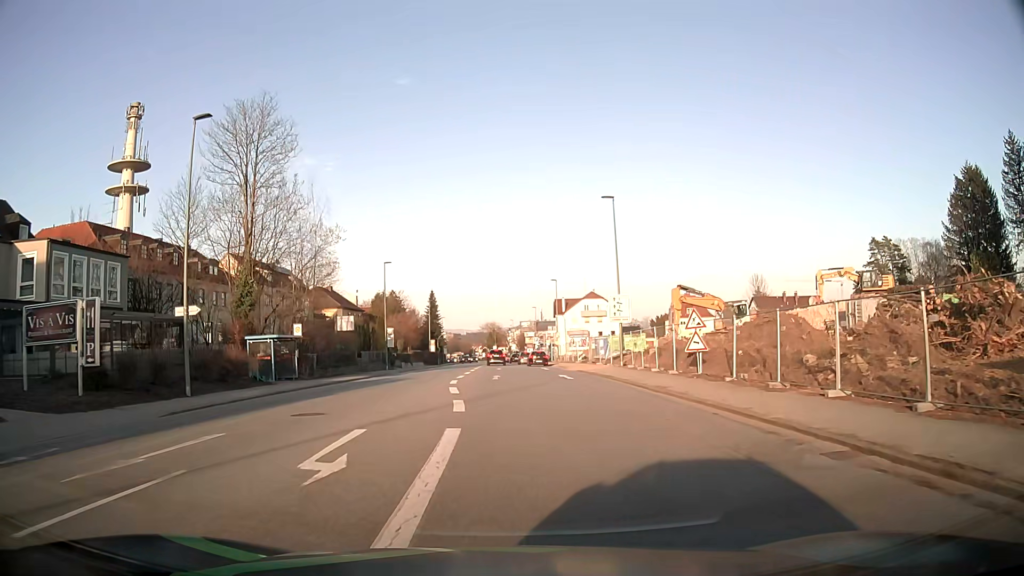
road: tertiary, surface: asphalt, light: Day
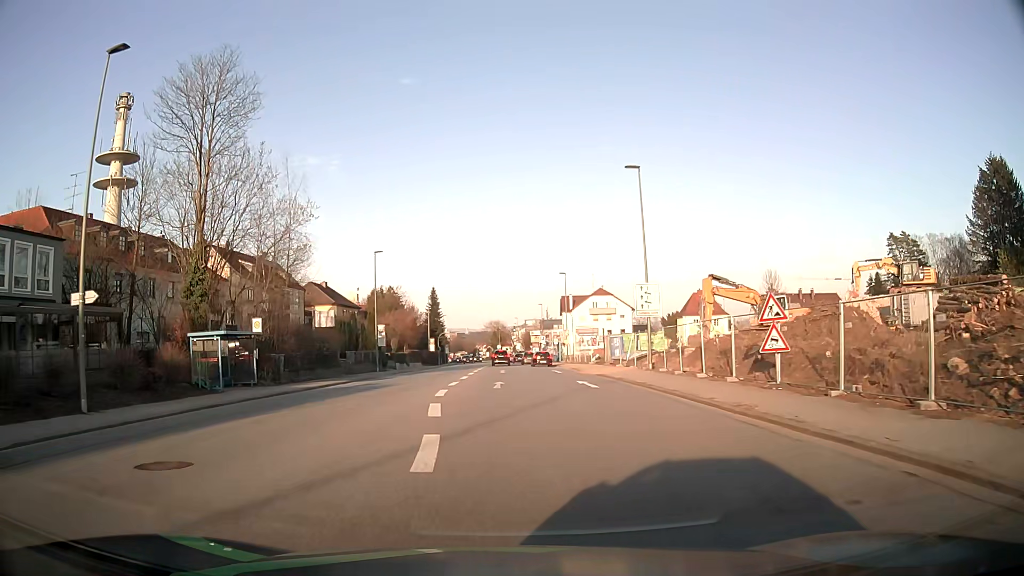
(0.0, +6.9) m; 0°
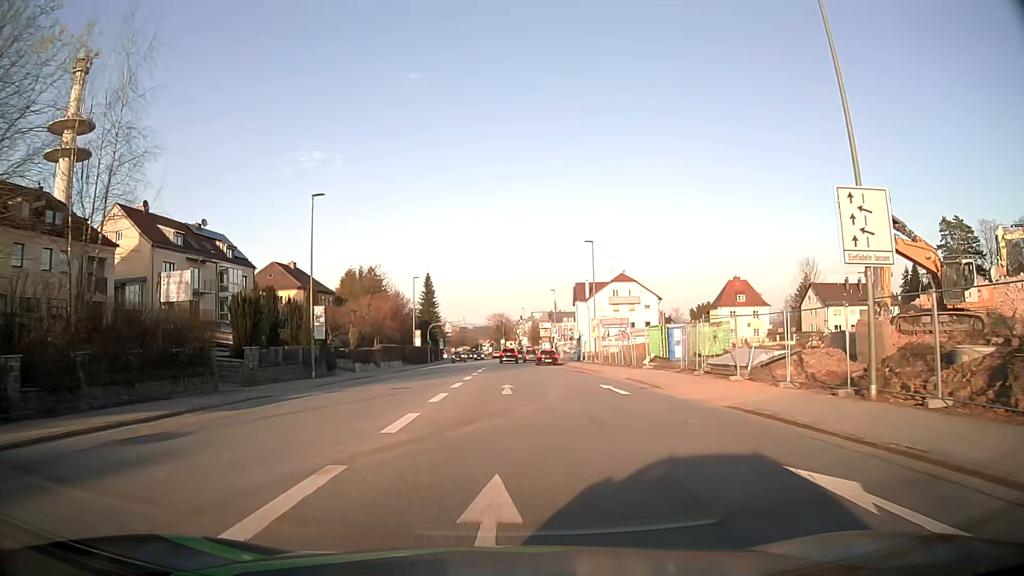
(-0.1, +20.8) m; 0°
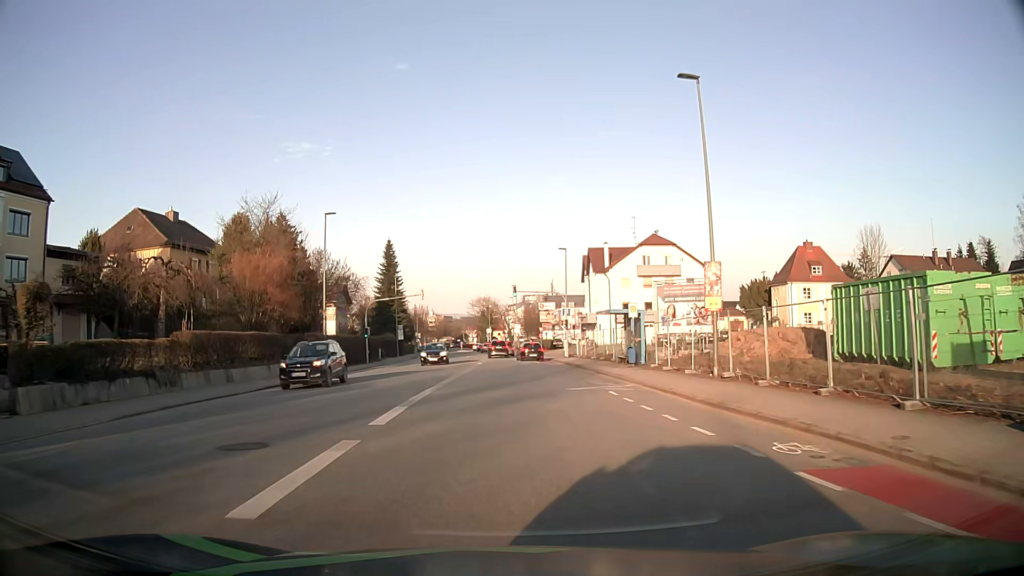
(+0.3, +35.3) m; +1°
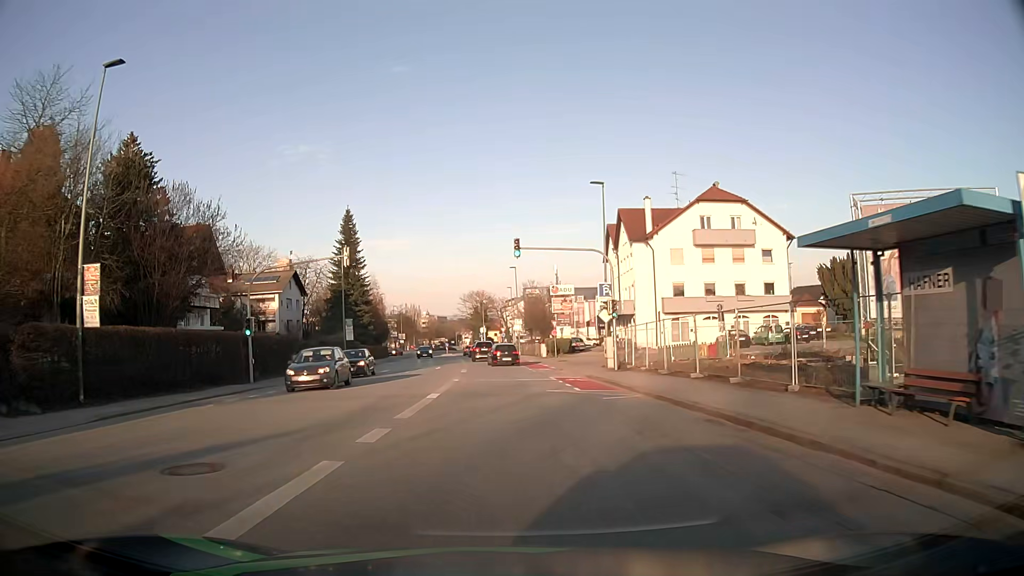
(0.0, +27.0) m; 0°
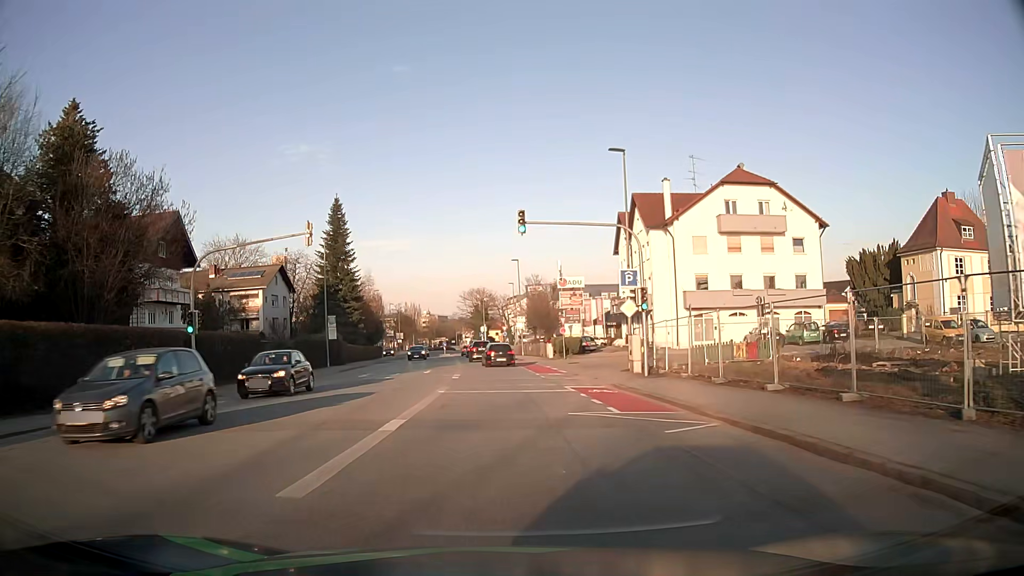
(0.0, +6.5) m; 0°
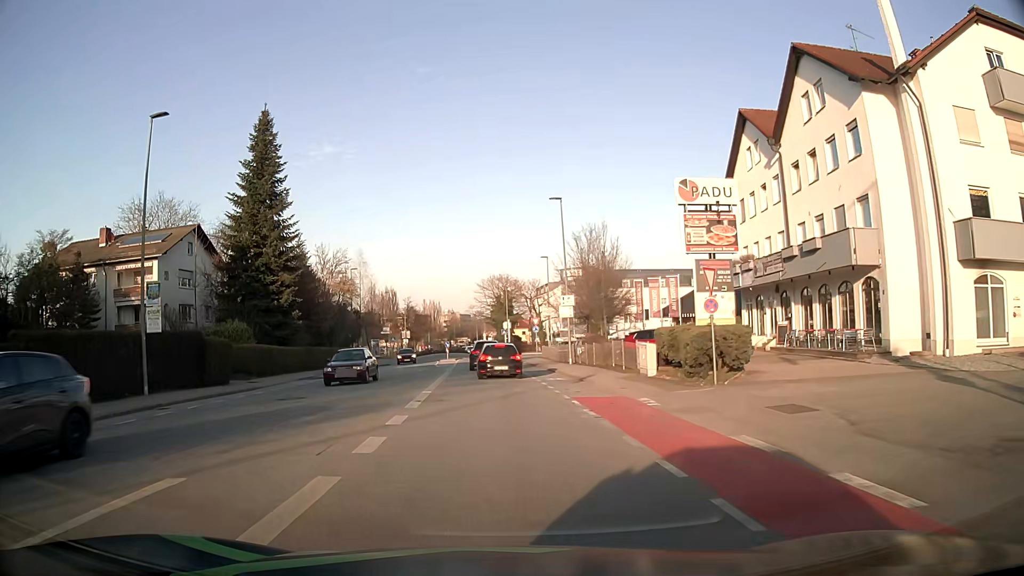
(-0.4, +30.9) m; -2°
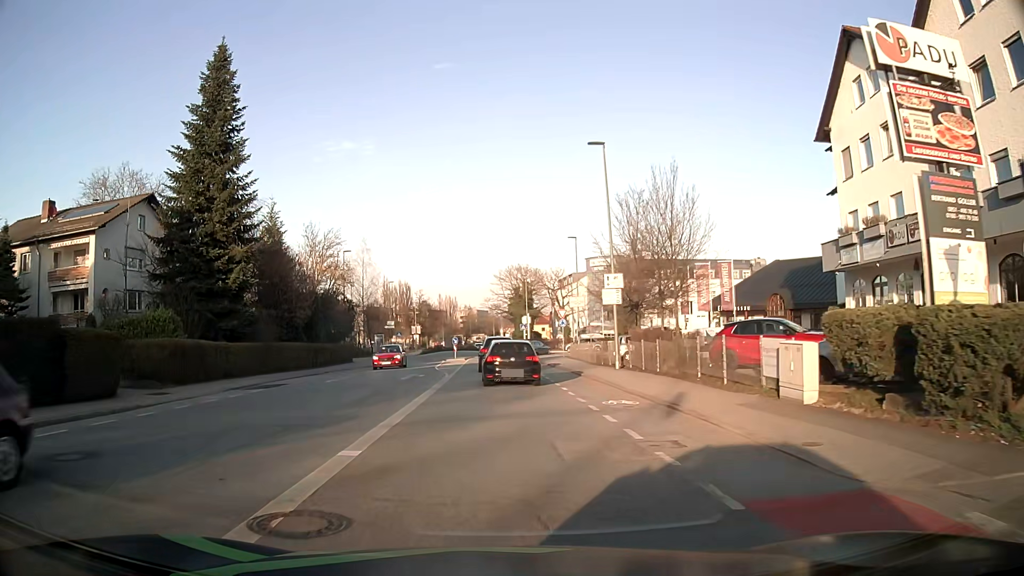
(-0.1, +11.3) m; -1°
(0, +10) (0, +20) (-1, +30) (-1, +40) (-1, +50) (0, +60) (+2, +70) (+1, +80) (-1, +89) (-3, +99) m
